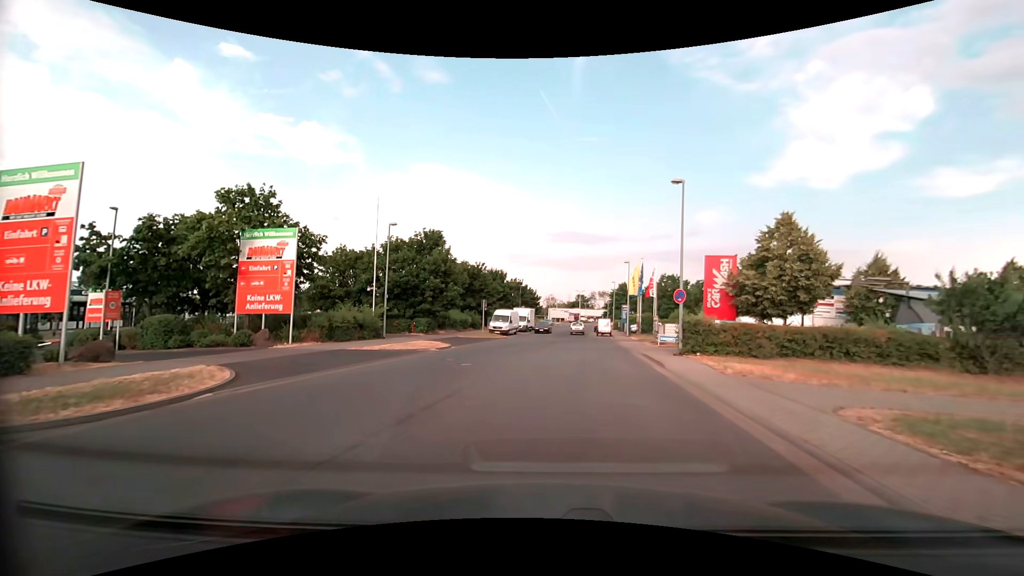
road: unclassified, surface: asphalt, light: Day
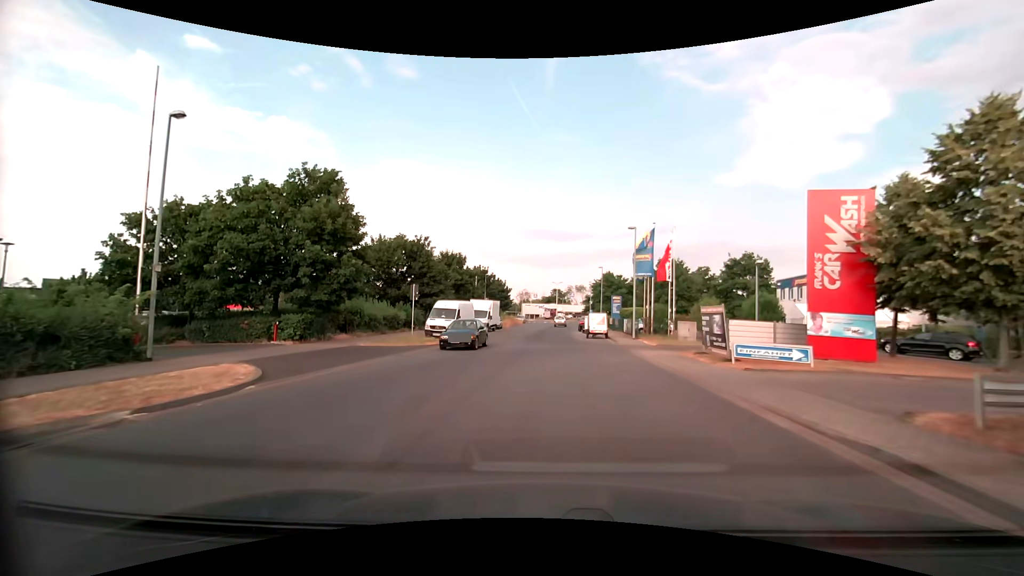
(+0.8, +17.7) m; +4°
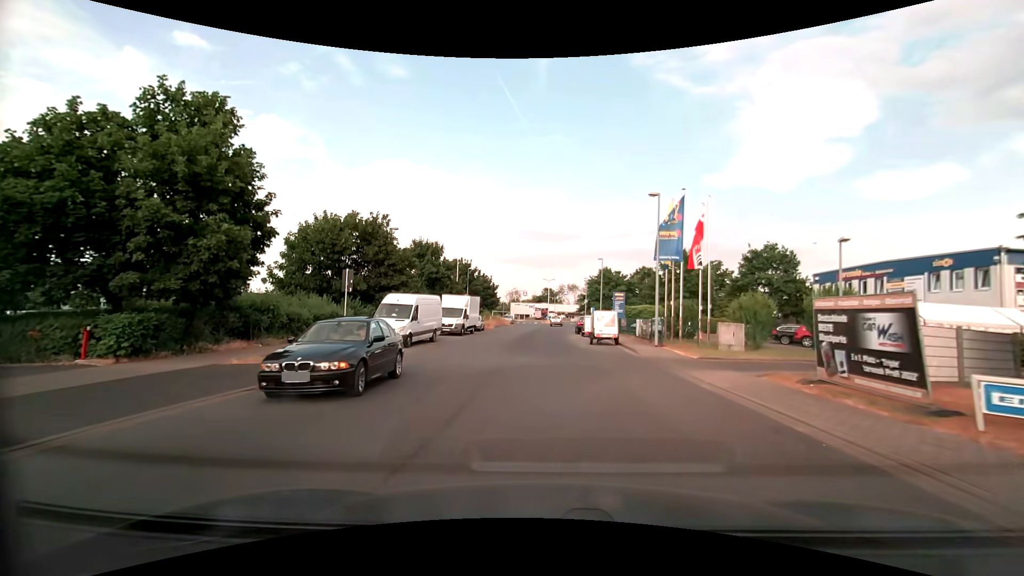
(0.0, +9.3) m; +1°
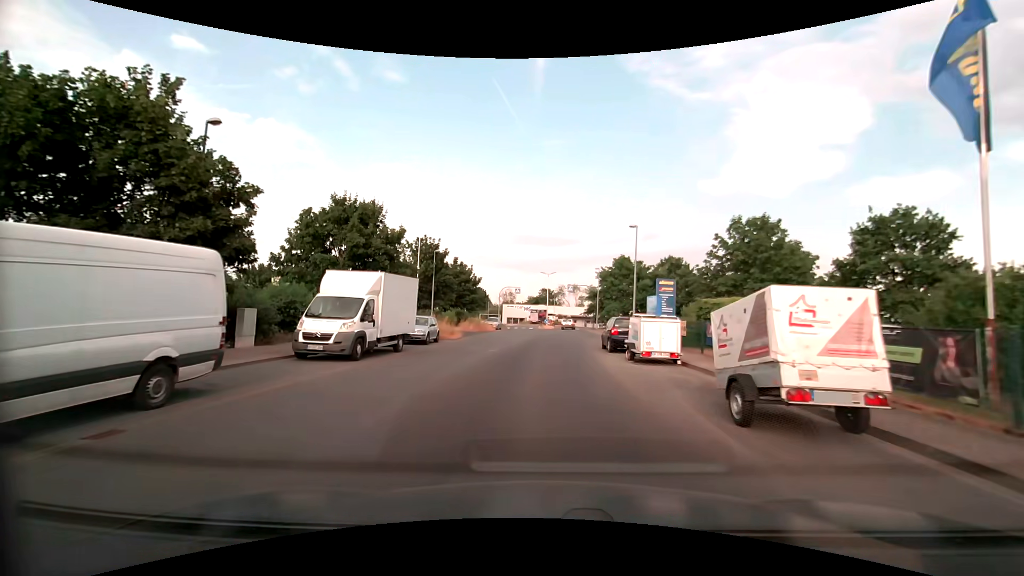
(-0.1, +20.5) m; +1°
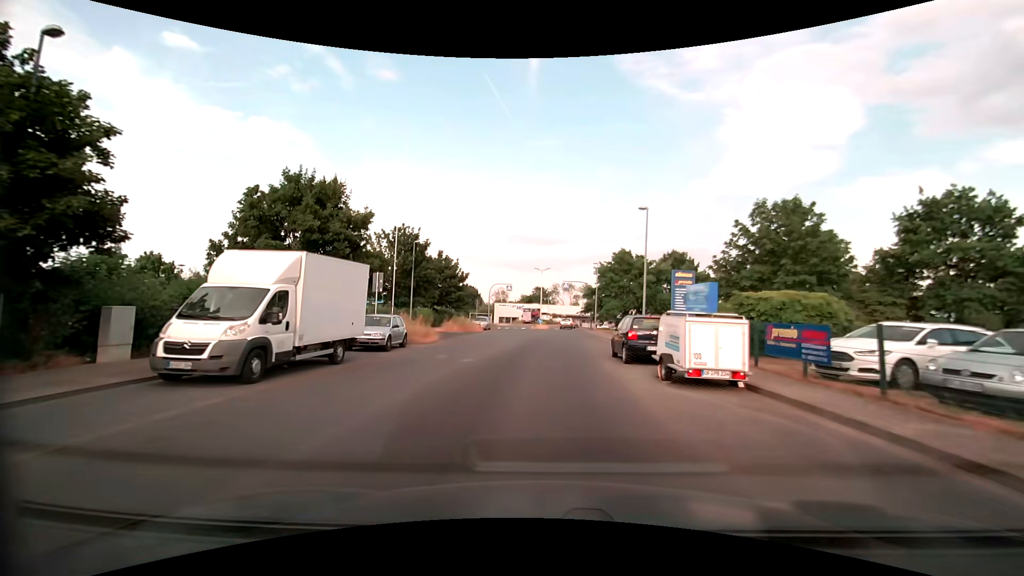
(0.0, +5.4) m; 0°
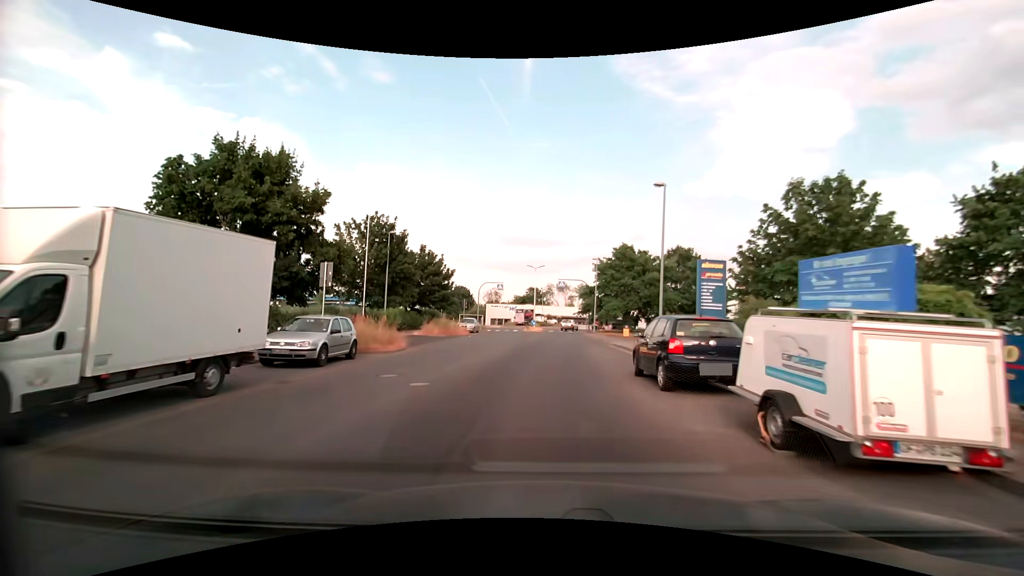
(+0.1, +5.4) m; +1°
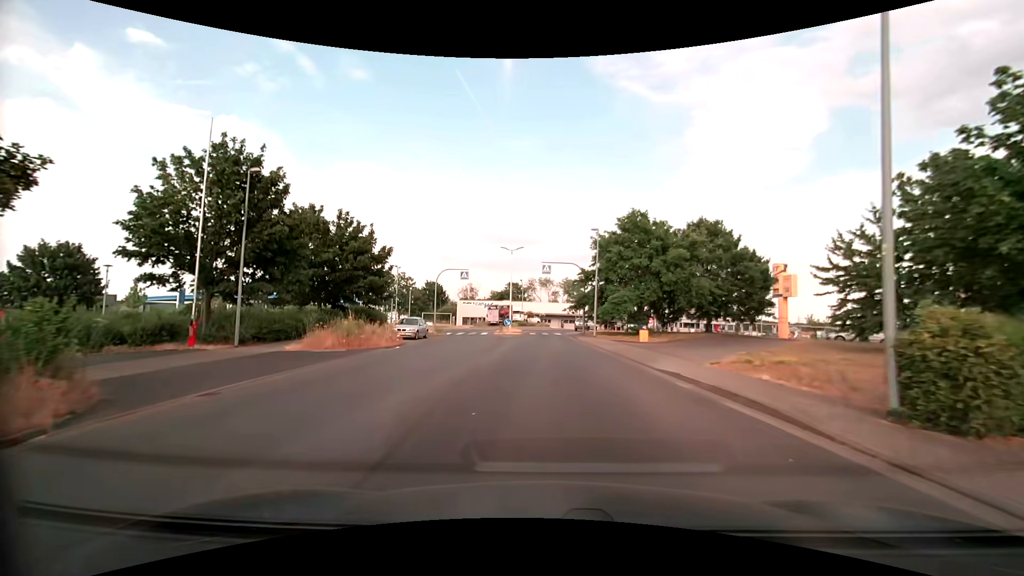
(+0.4, +15.7) m; +3°
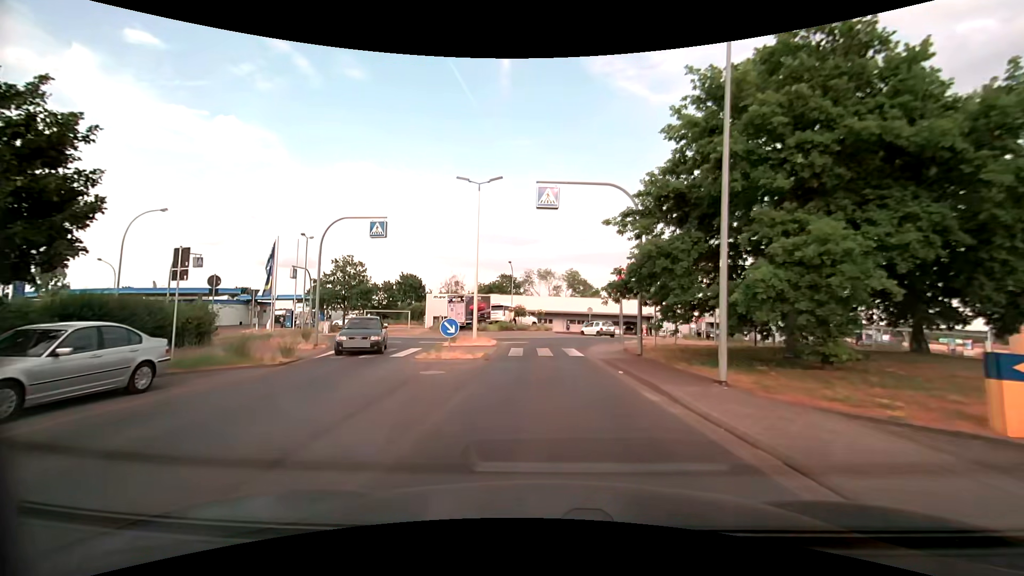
(0.0, +24.5) m; 0°
(0, +10) (0, +20) (+2, +30) (+7, +39) (+4, +48) (-5, +52) (-14, +48) (-23, +44) (-33, +42) (-43, +42) m
